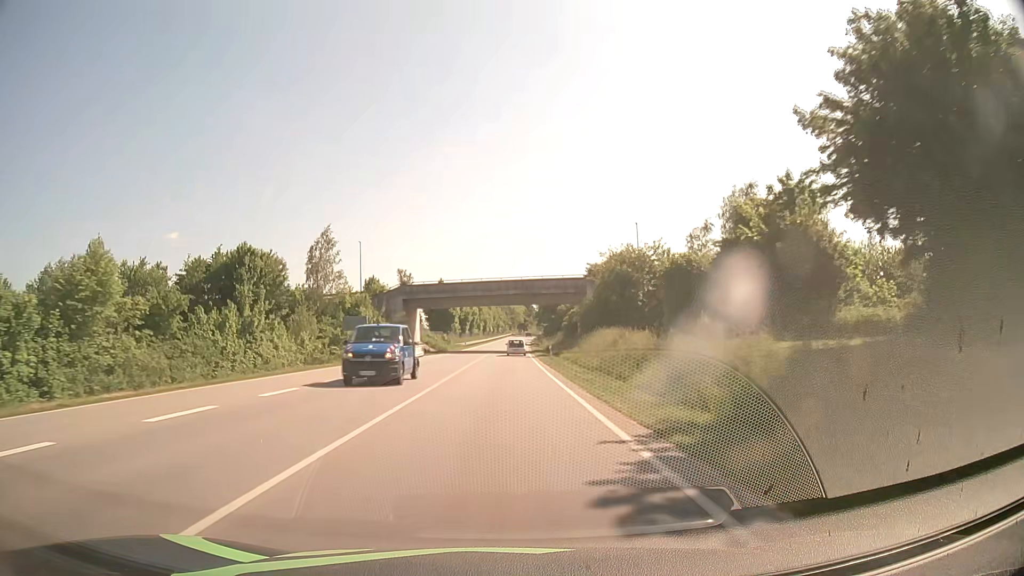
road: primary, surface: asphalt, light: Day
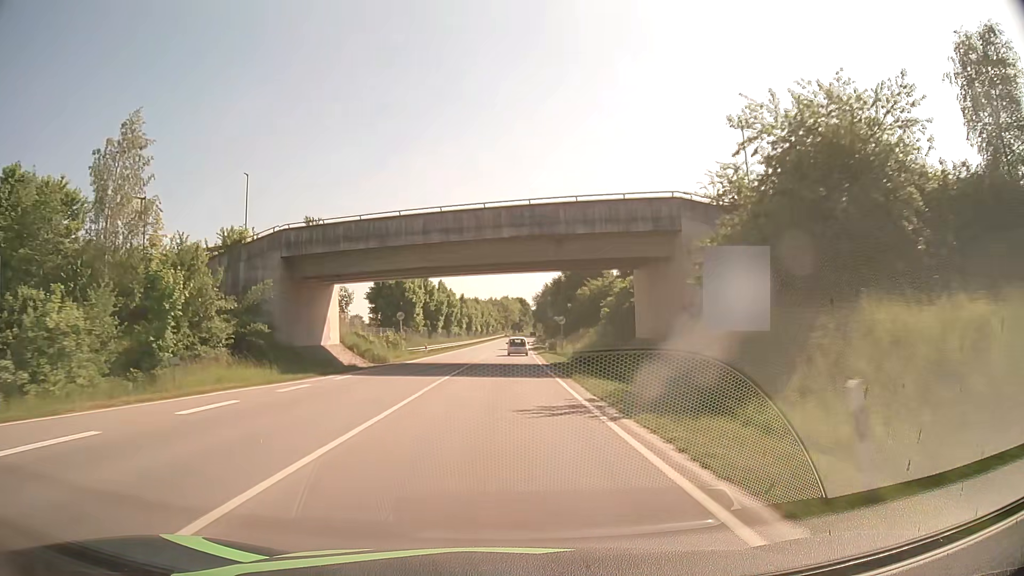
(+0.2, +40.4) m; +1°
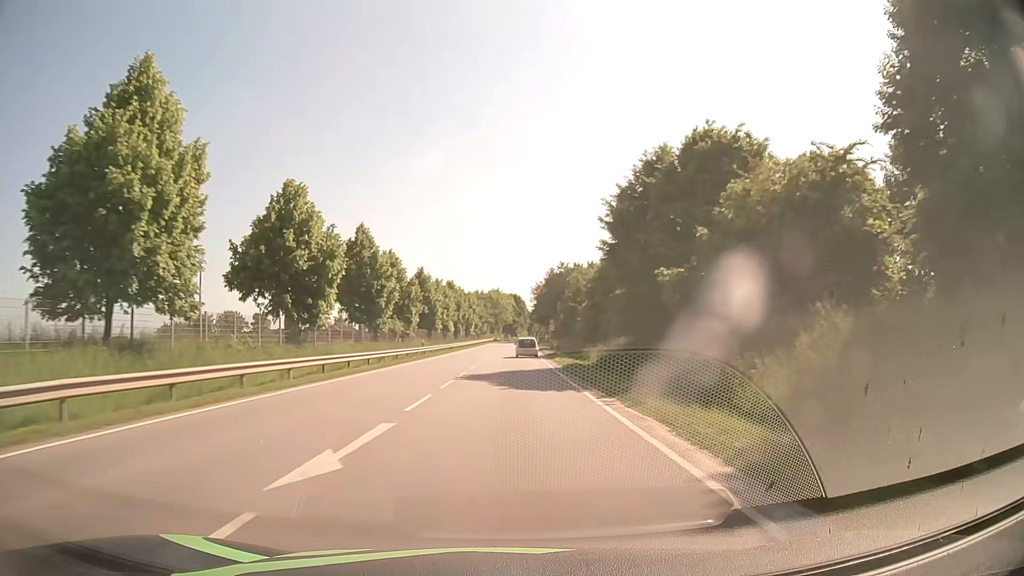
(0.0, +52.4) m; +1°
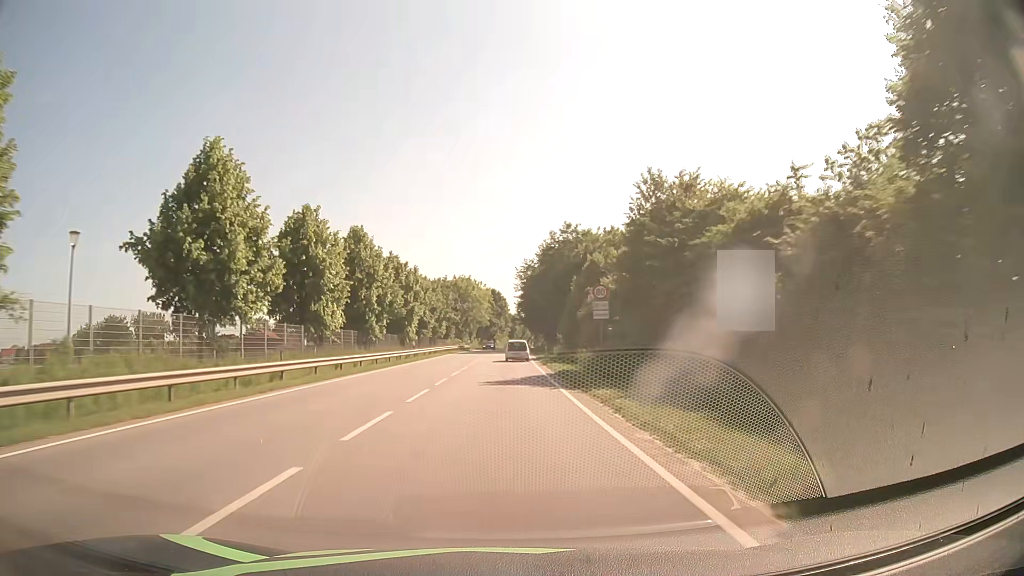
(+1.1, +51.2) m; +2°
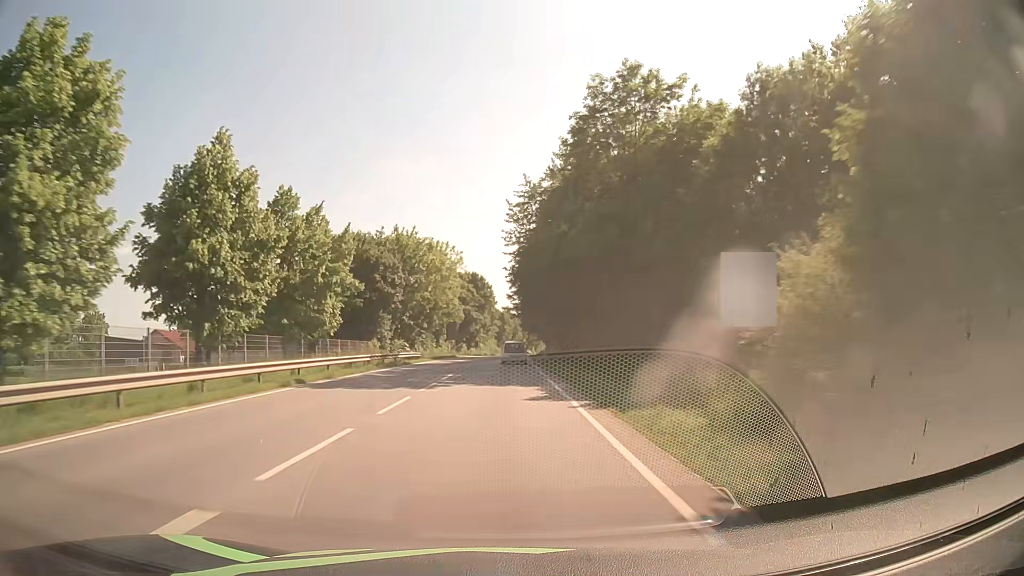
(+0.6, +50.1) m; +1°
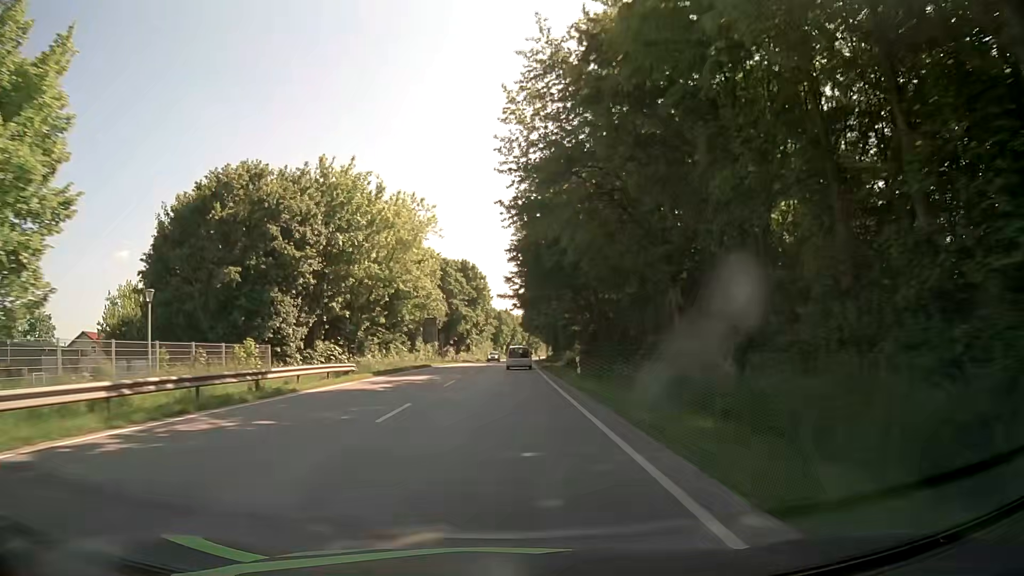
(0.0, +24.6) m; 0°
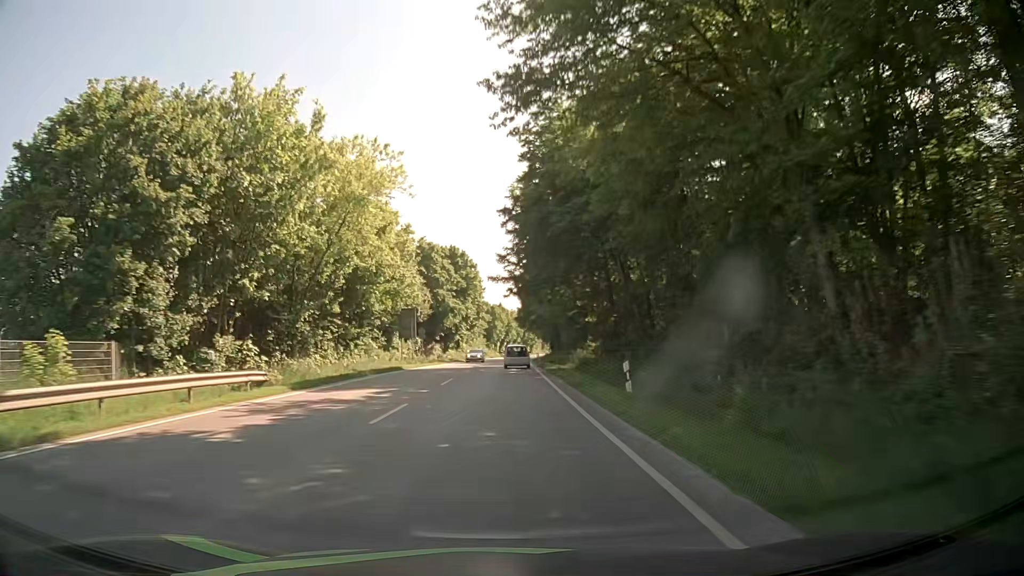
(0.0, +12.2) m; 0°
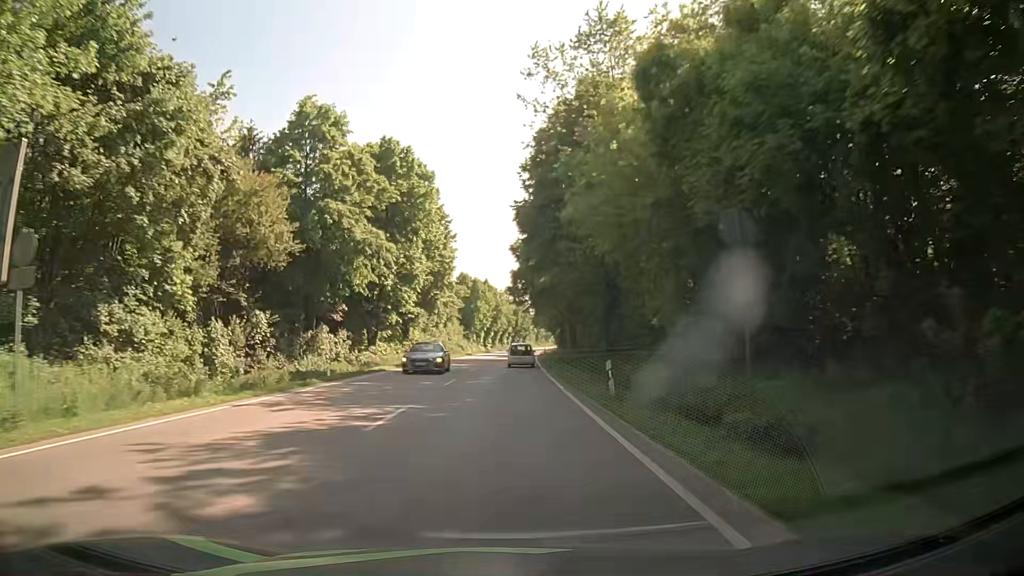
(+0.6, +48.7) m; +2°
(0, +10) (0, +20) (0, +30) (0, +40) (+1, +50) (+1, +60) (+1, +70) (+2, +80) (+2, +90) (+3, +100) m
